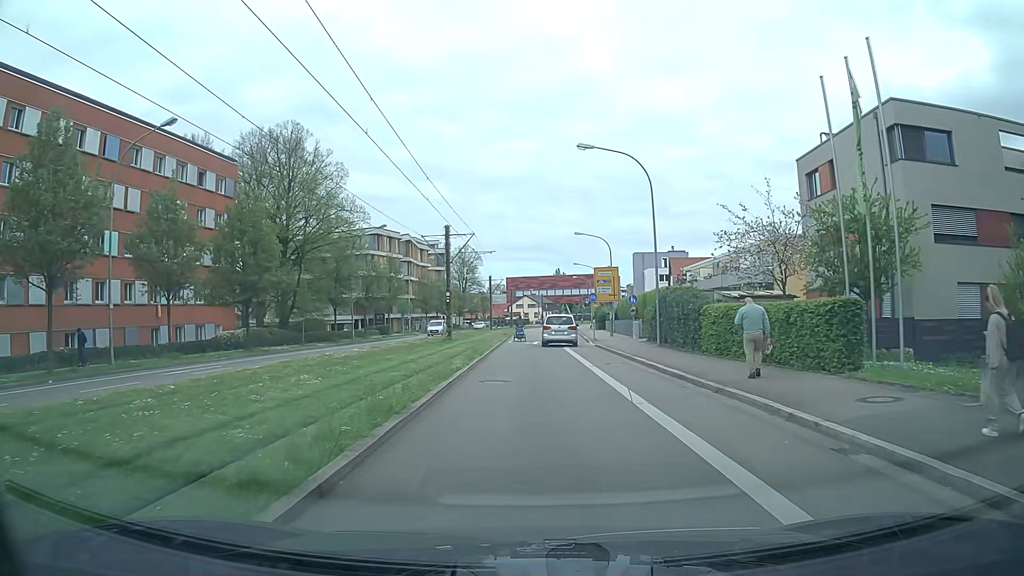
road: secondary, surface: asphalt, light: Day
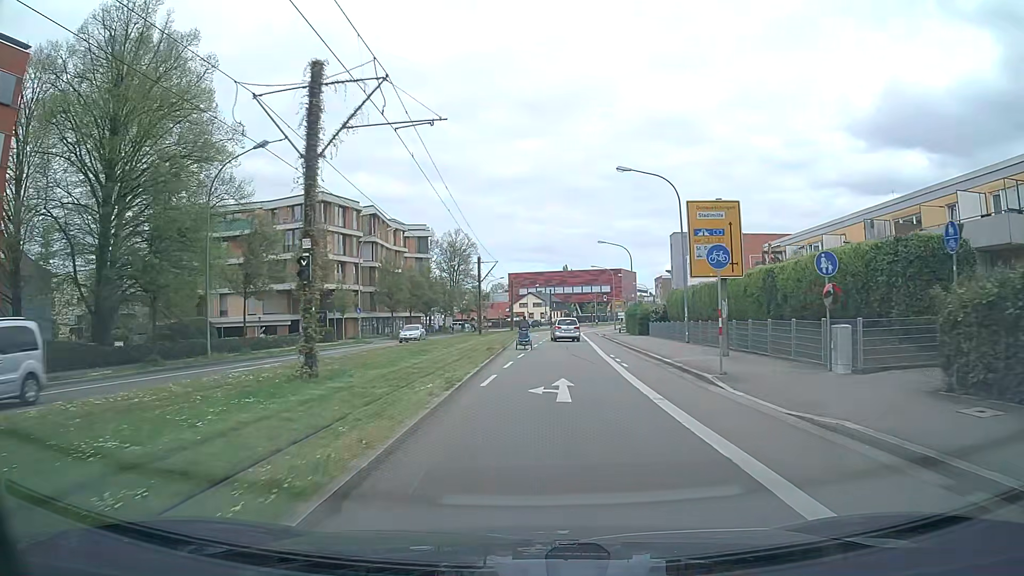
(+0.1, +28.5) m; +1°
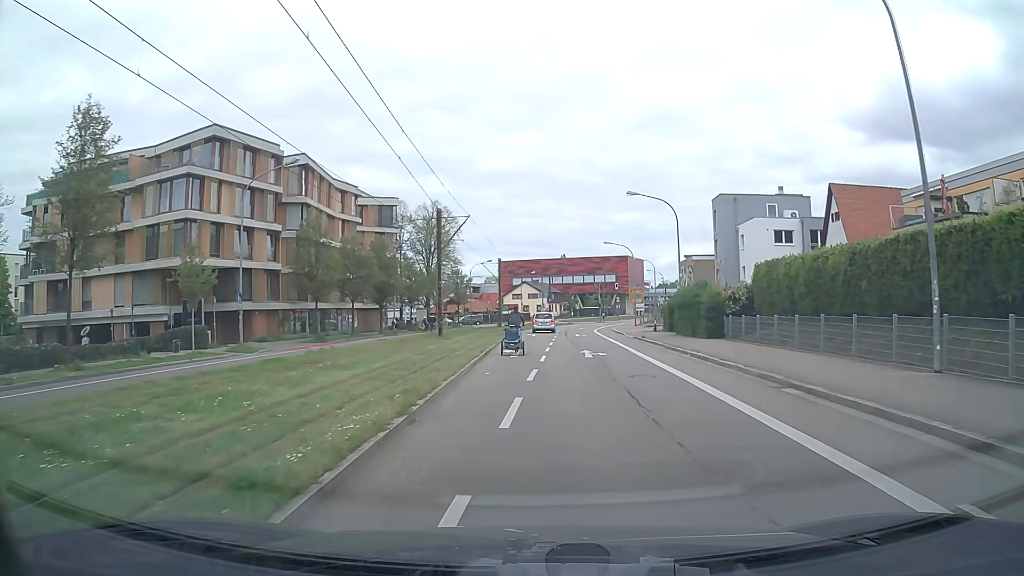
(0.0, +24.0) m; +1°
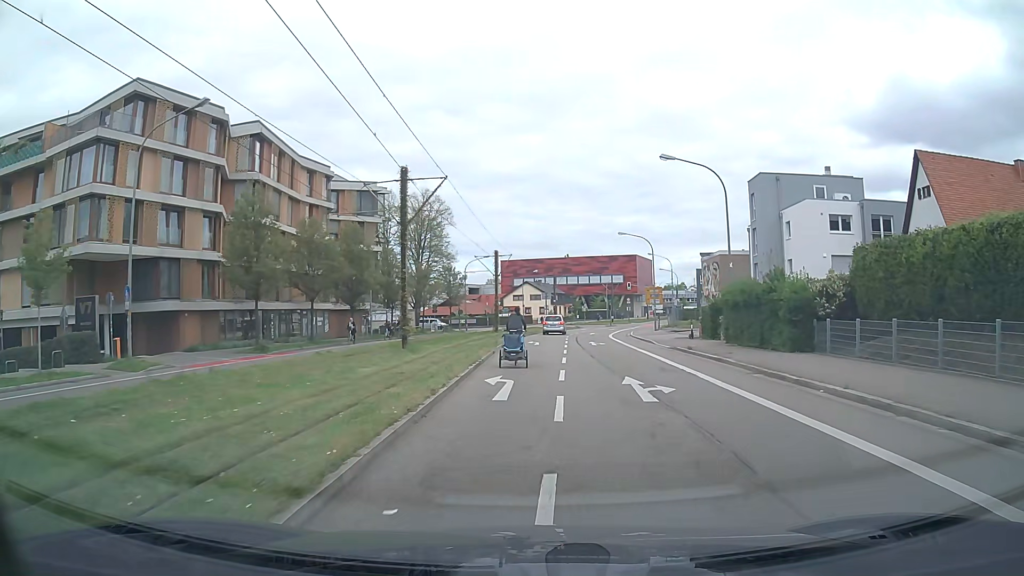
(-0.1, +11.1) m; 0°
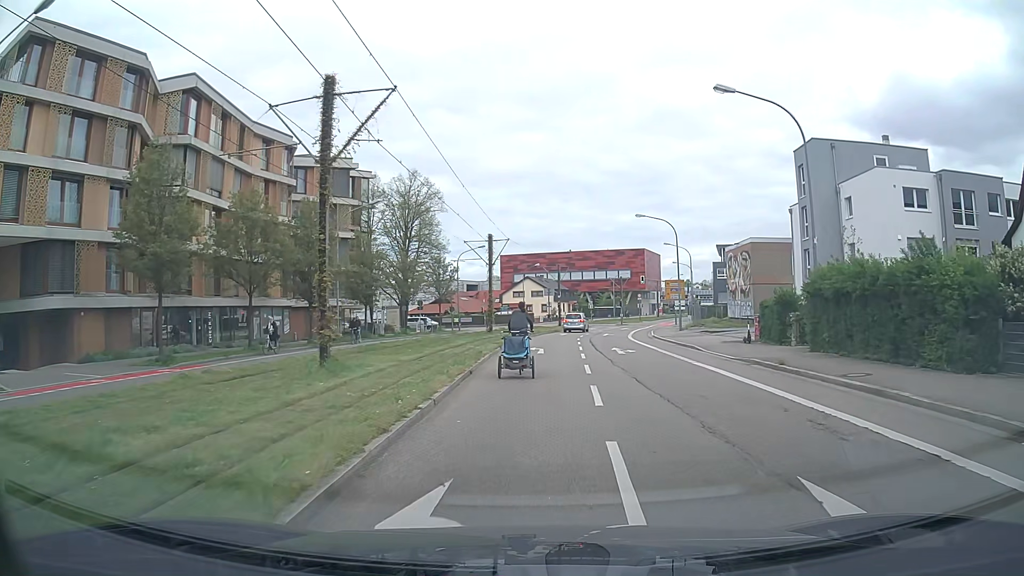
(0.0, +10.5) m; 0°
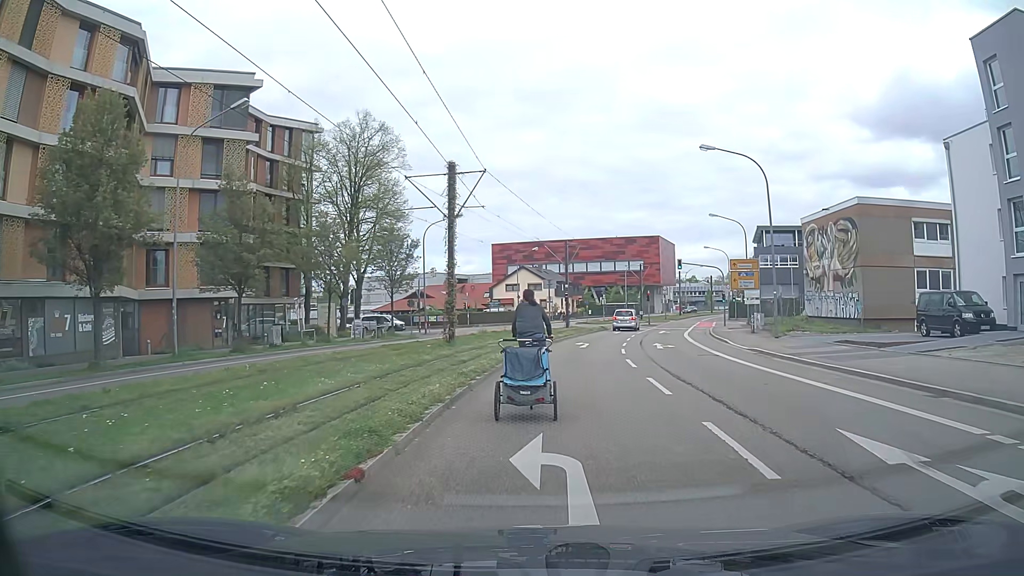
(-0.1, +22.6) m; 0°
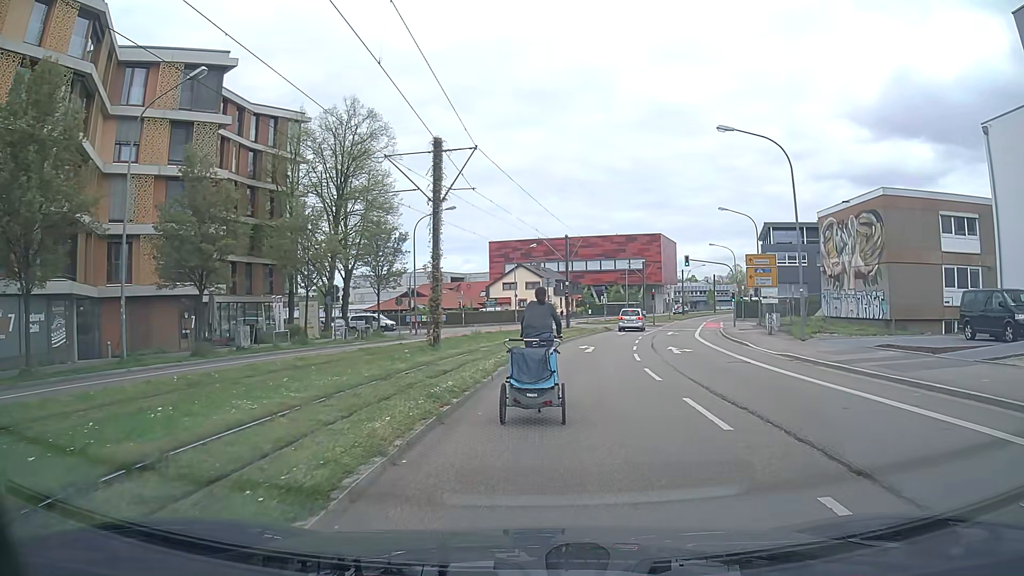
(0.0, +3.6) m; 0°
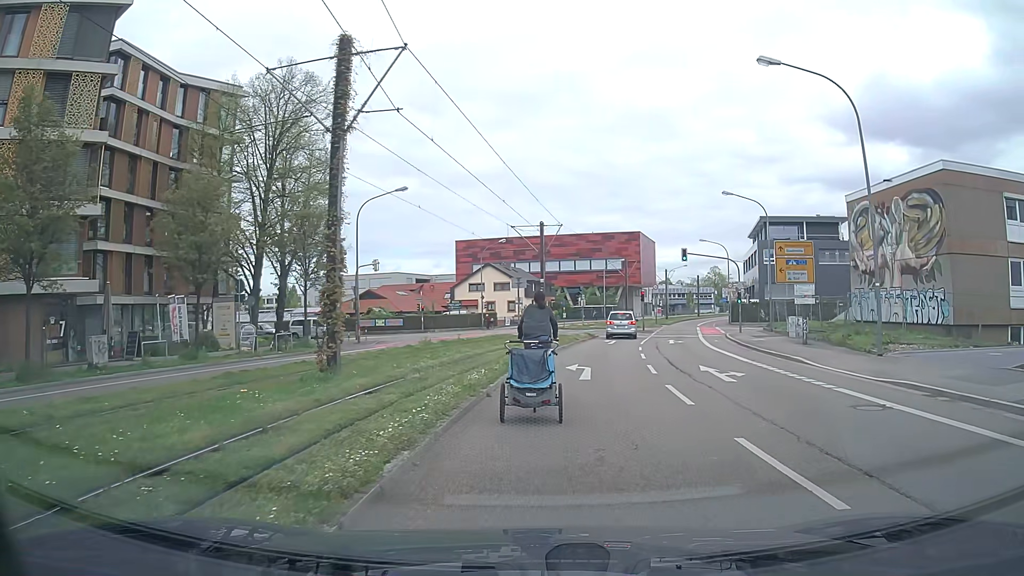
(+0.1, +9.2) m; +3°
